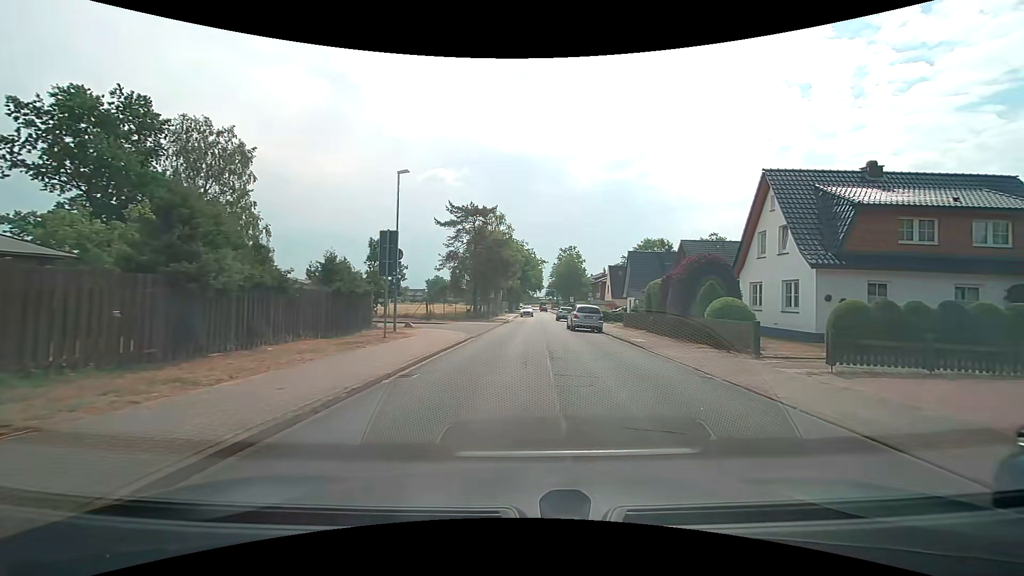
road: unclassified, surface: asphalt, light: Day
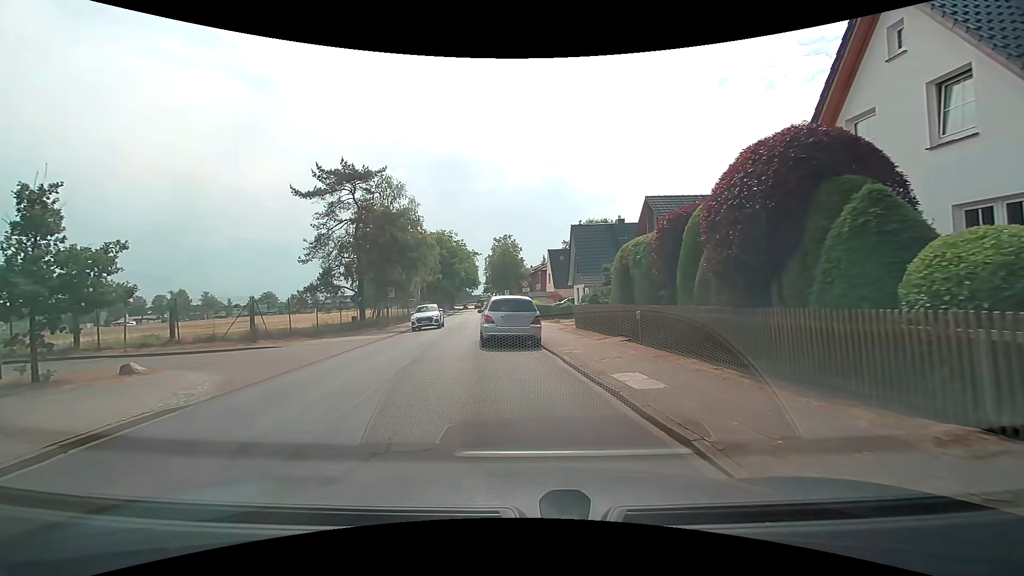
(+2.3, +14.8) m; +6°
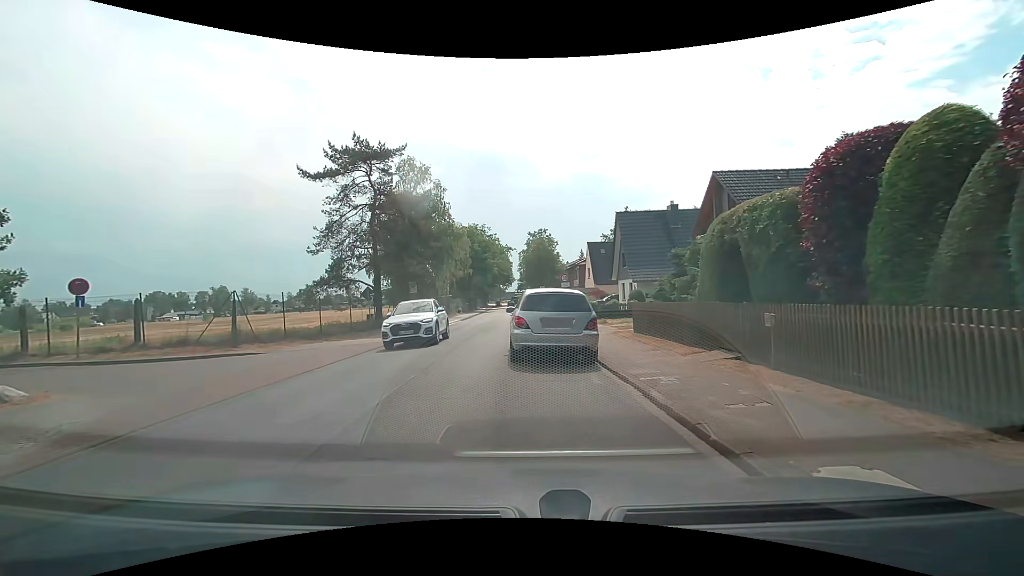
(-0.2, +4.8) m; -3°
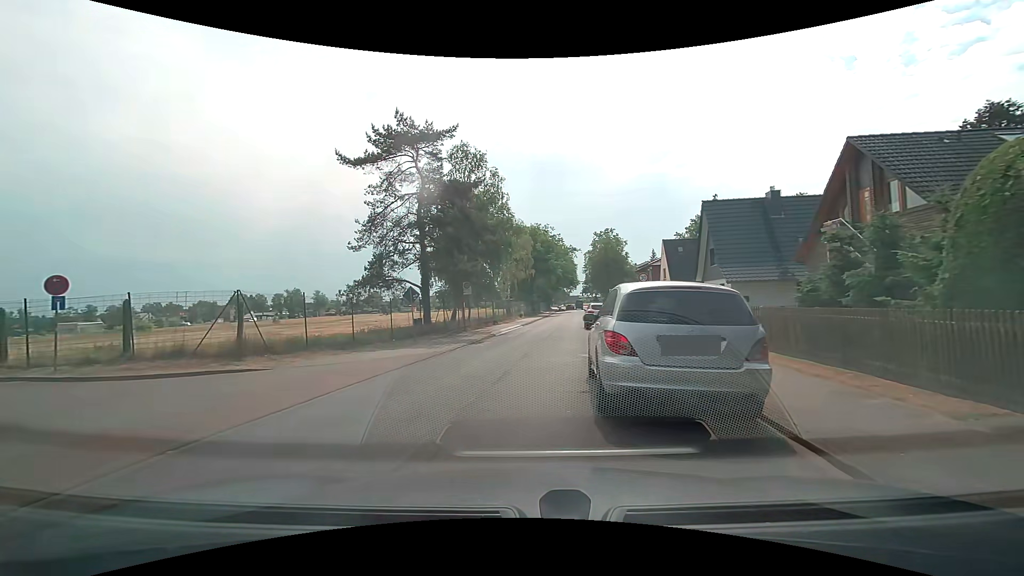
(-0.2, +4.7) m; -8°
